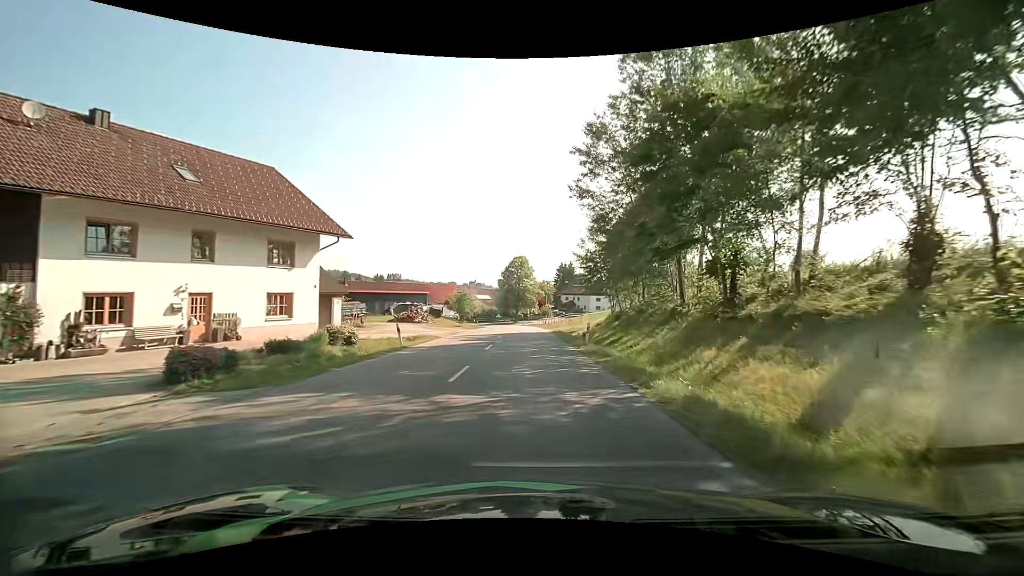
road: tertiary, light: Day
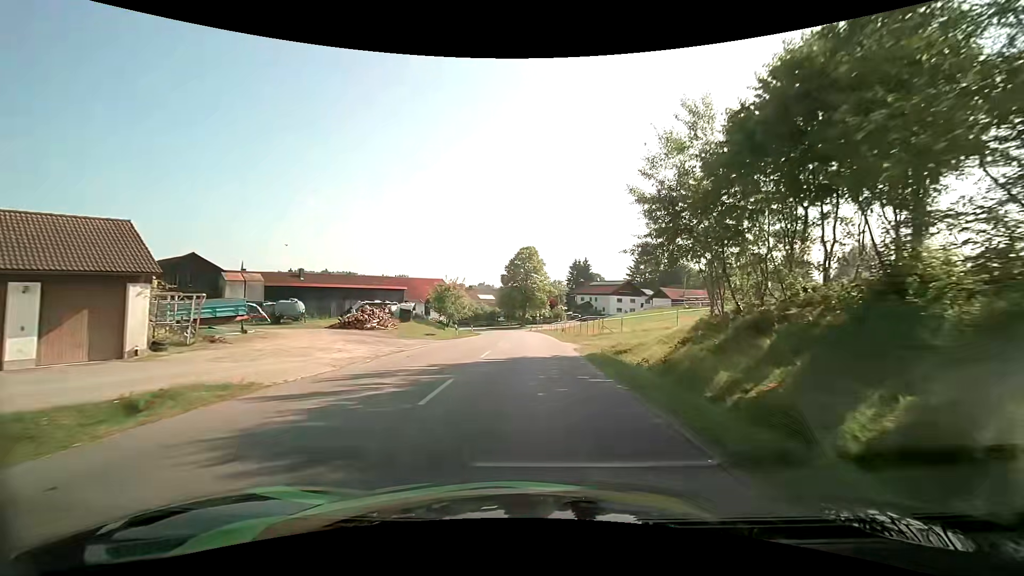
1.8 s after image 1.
(-0.2, +20.5) m; -1°
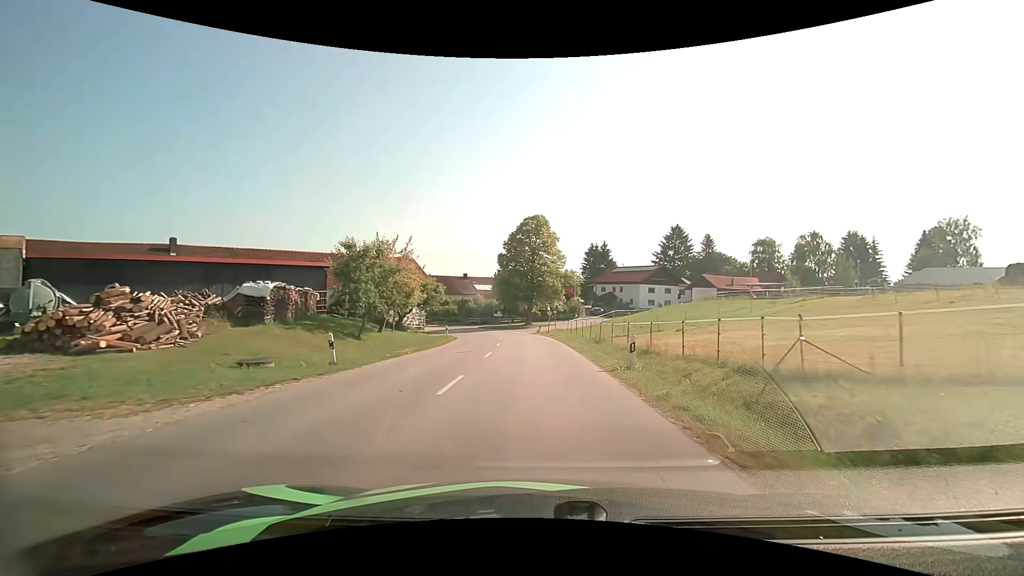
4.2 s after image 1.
(-0.2, +26.0) m; -1°
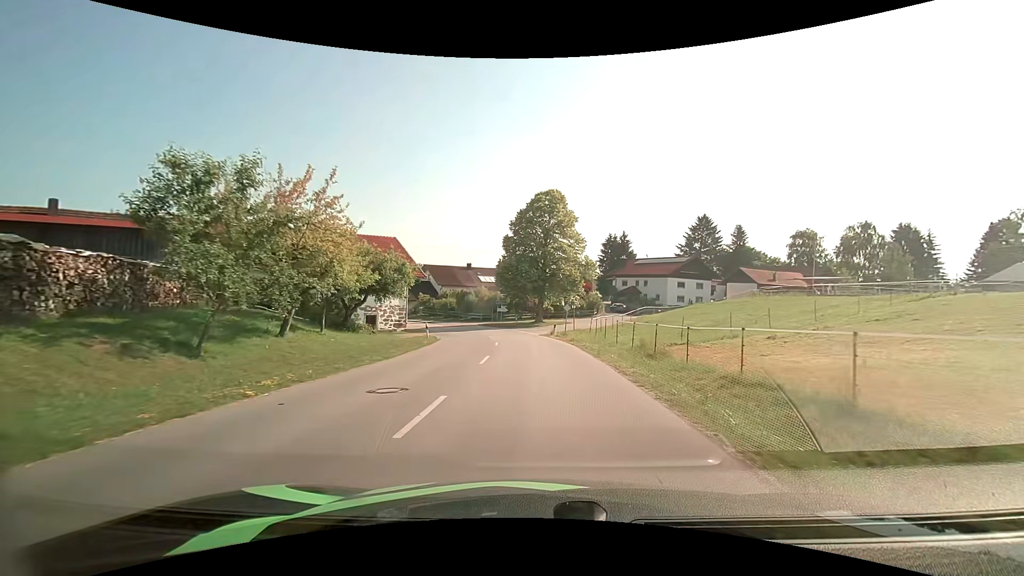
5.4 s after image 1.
(-0.1, +12.4) m; -1°
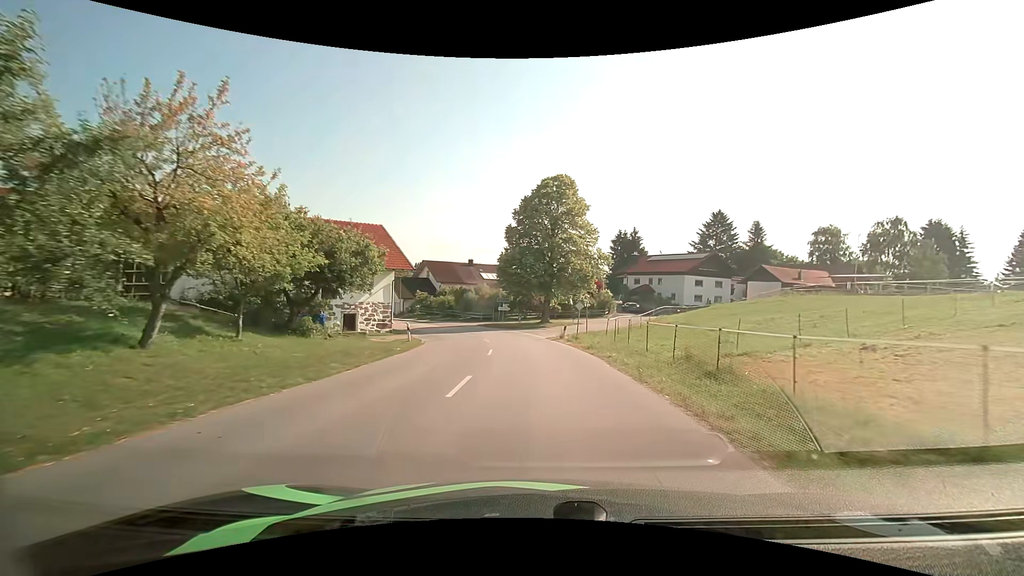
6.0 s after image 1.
(0.0, +6.2) m; -1°
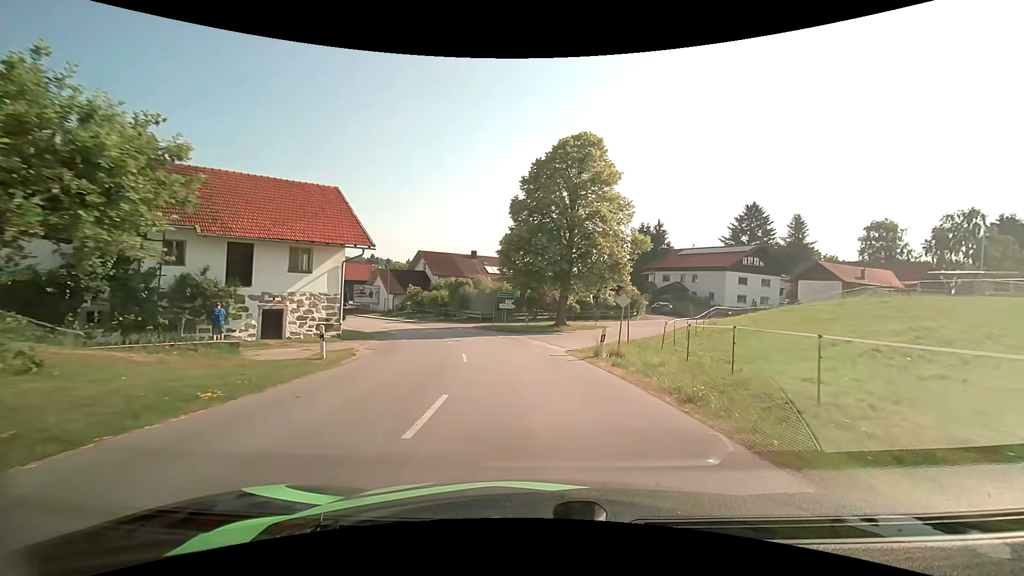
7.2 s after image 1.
(-0.1, +12.2) m; -1°
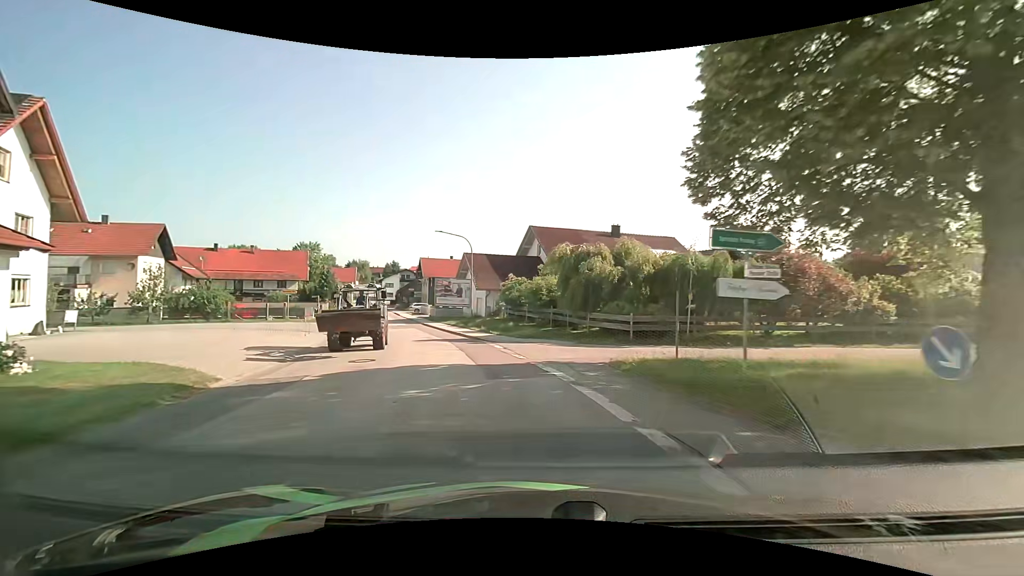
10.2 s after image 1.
(-2.8, +28.4) m; -16°
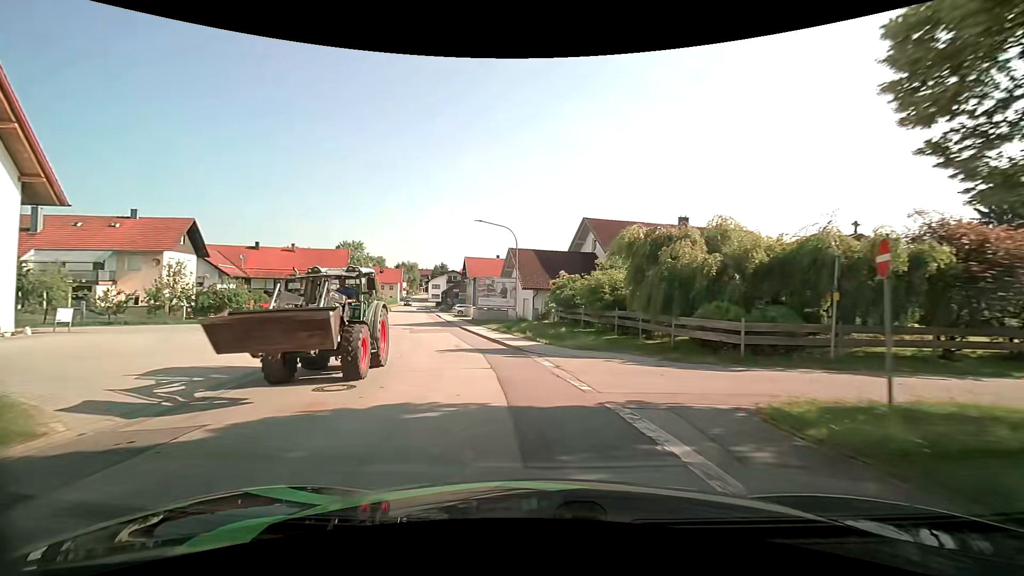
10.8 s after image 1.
(-0.3, +5.7) m; -6°
(-1, +10) (-3, +20) (-5, +29) (-8, +39) (-10, +49) (-13, +58) (-16, +68) (-18, +78) (-21, +87) (-24, +97) m
